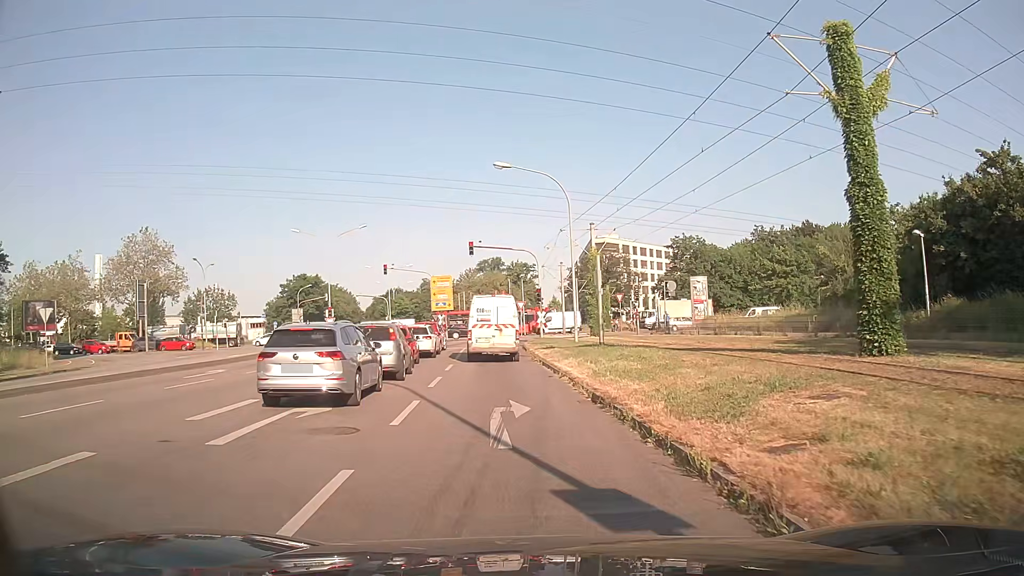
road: tertiary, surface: asphalt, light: Day
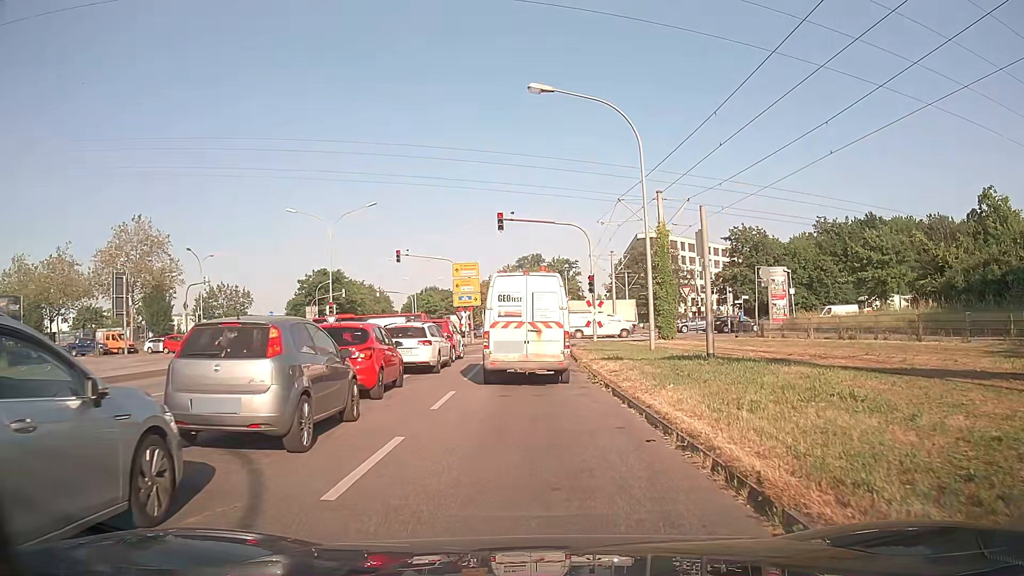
(-0.4, +10.1) m; -4°
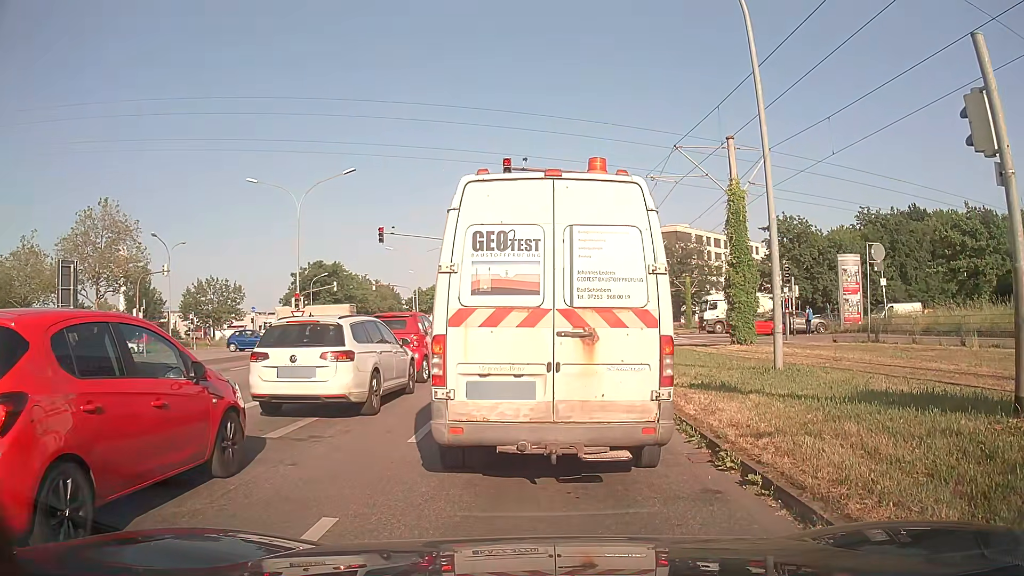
(0.0, +9.2) m; -1°
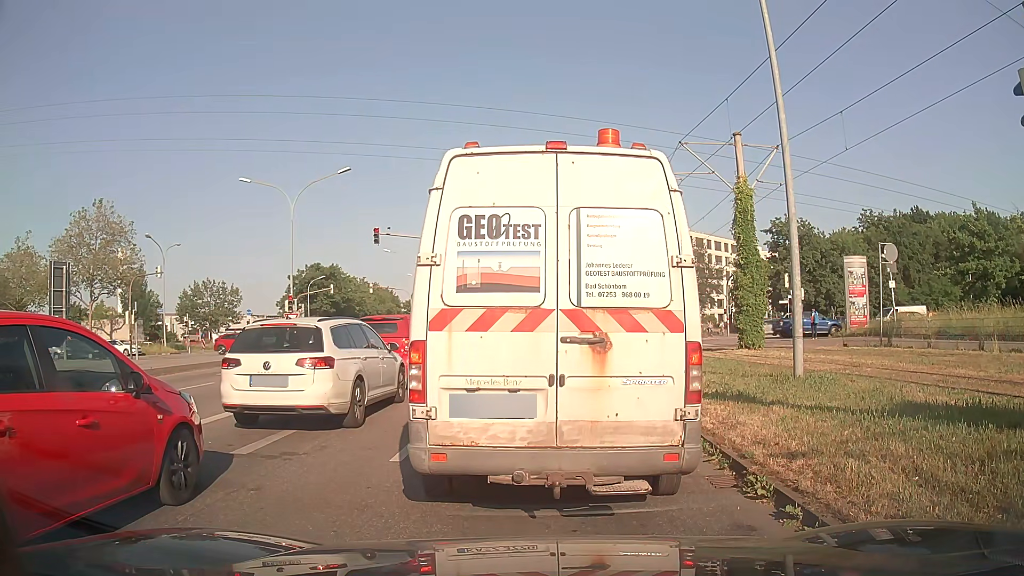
(0.0, +0.9) m; 0°
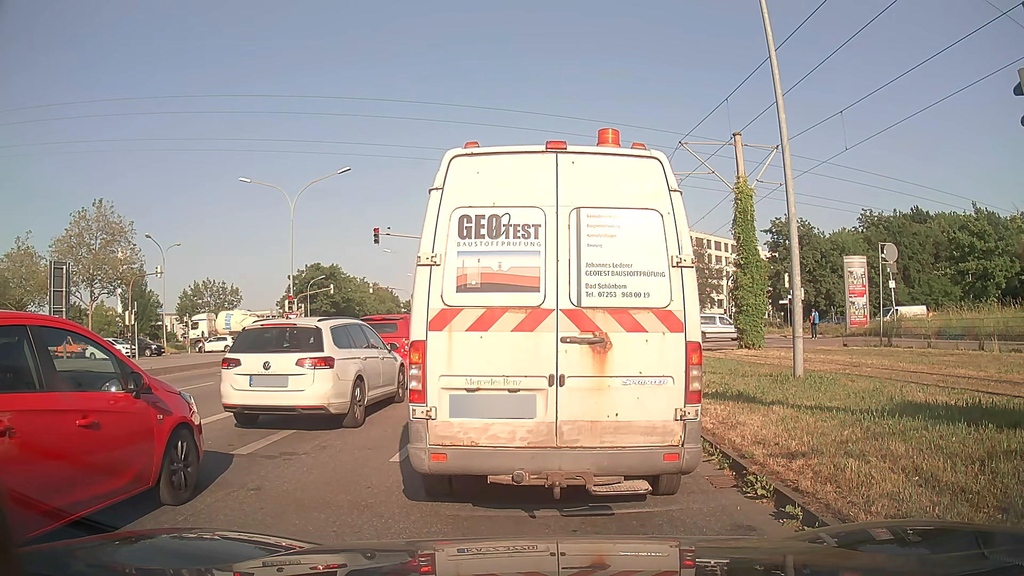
(0.0, 0.0) m; 0°
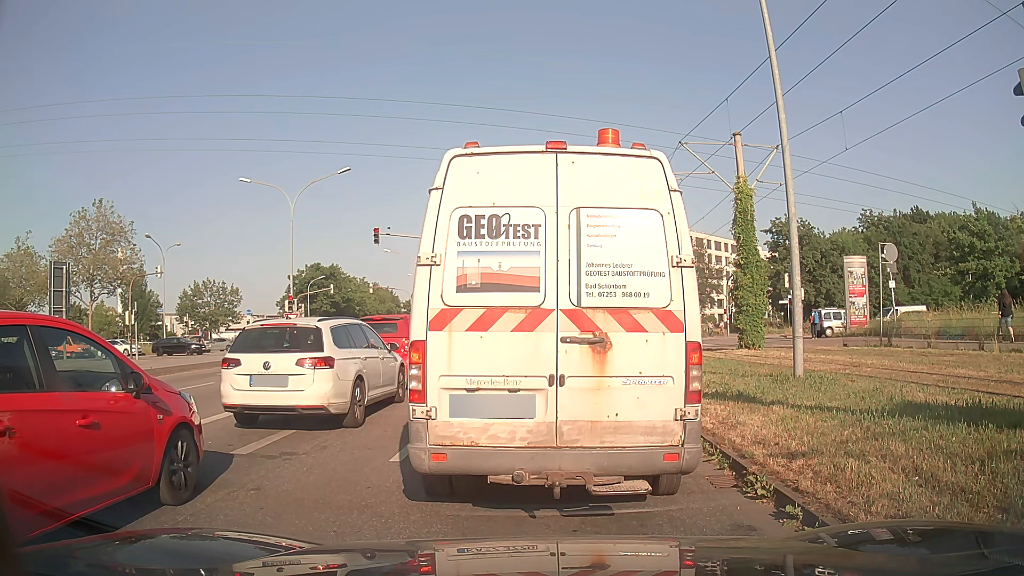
(0.0, 0.0) m; 0°
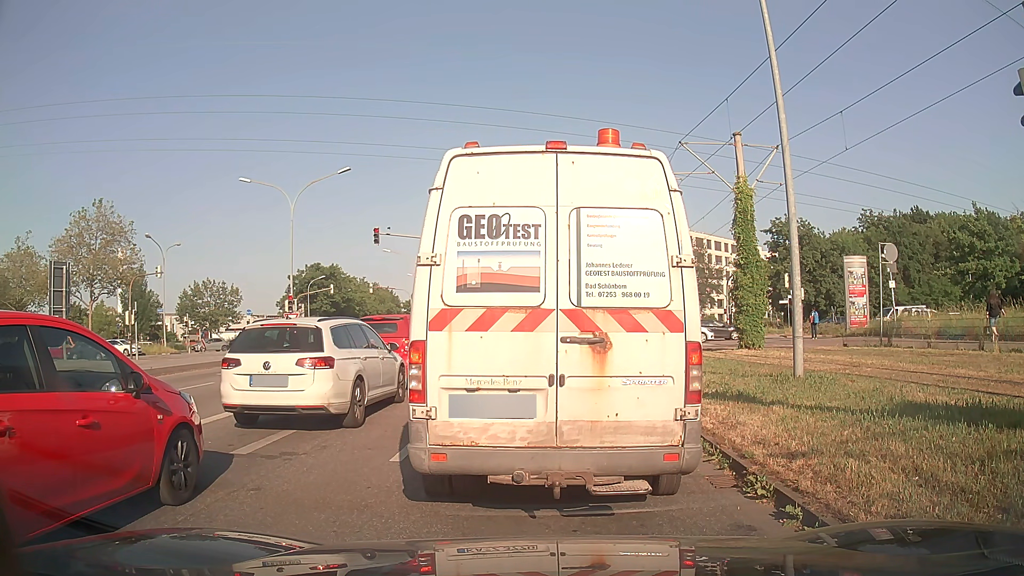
(0.0, 0.0) m; 0°
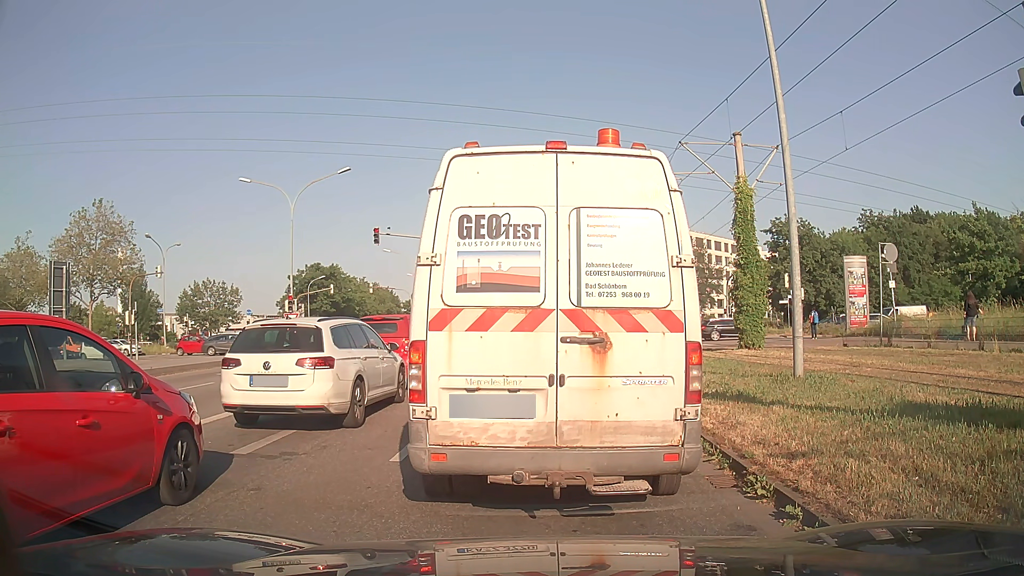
(0.0, 0.0) m; 0°
(0, +10) (0, +20) (+3, +29) (+10, +37) (+19, +42) (+28, +44) (+38, +44) (+48, +45) (+58, +45) (+68, +46) m
